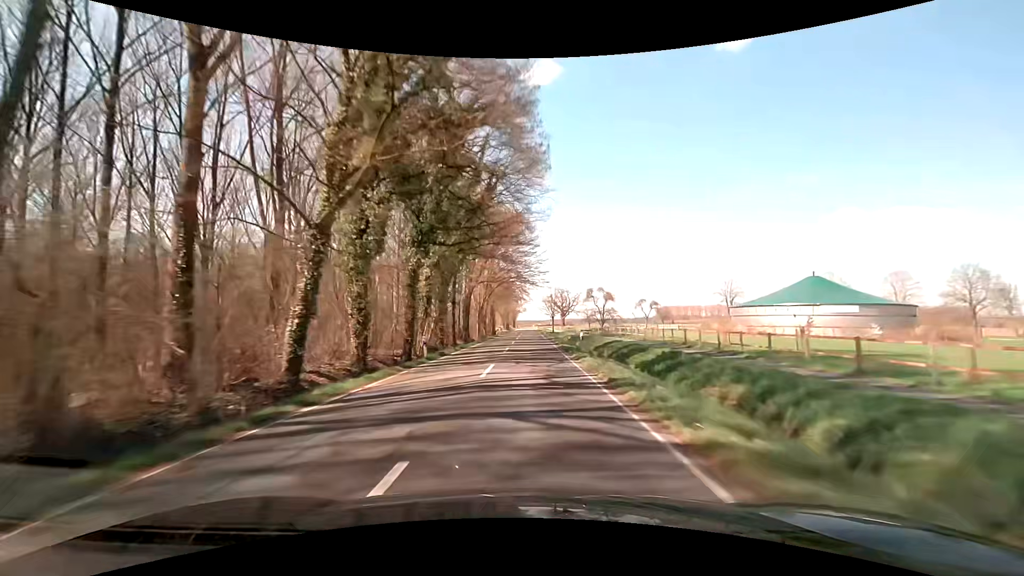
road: secondary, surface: asphalt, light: Day
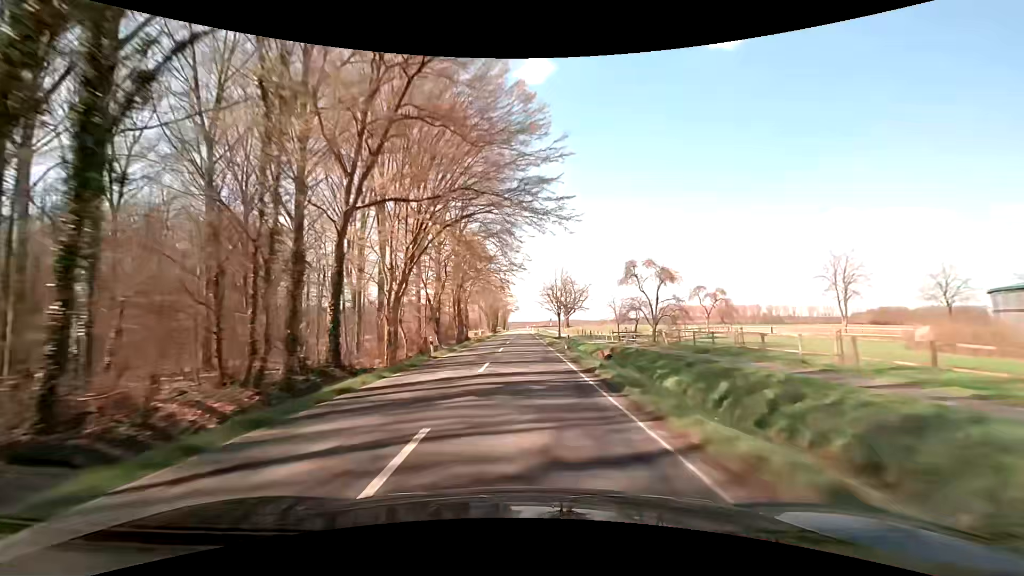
(+0.6, +47.0) m; +1°
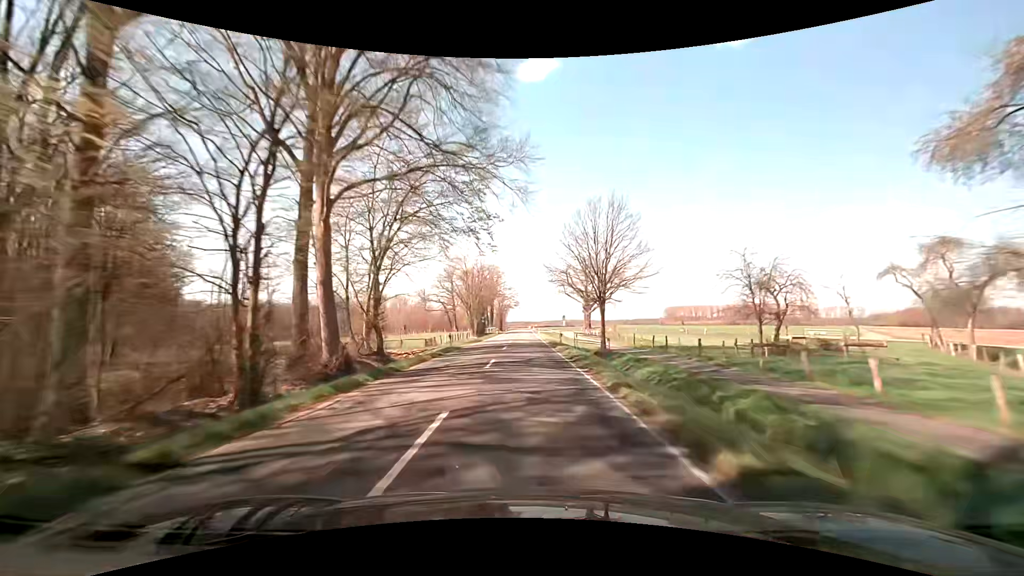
(-0.1, +47.2) m; 0°
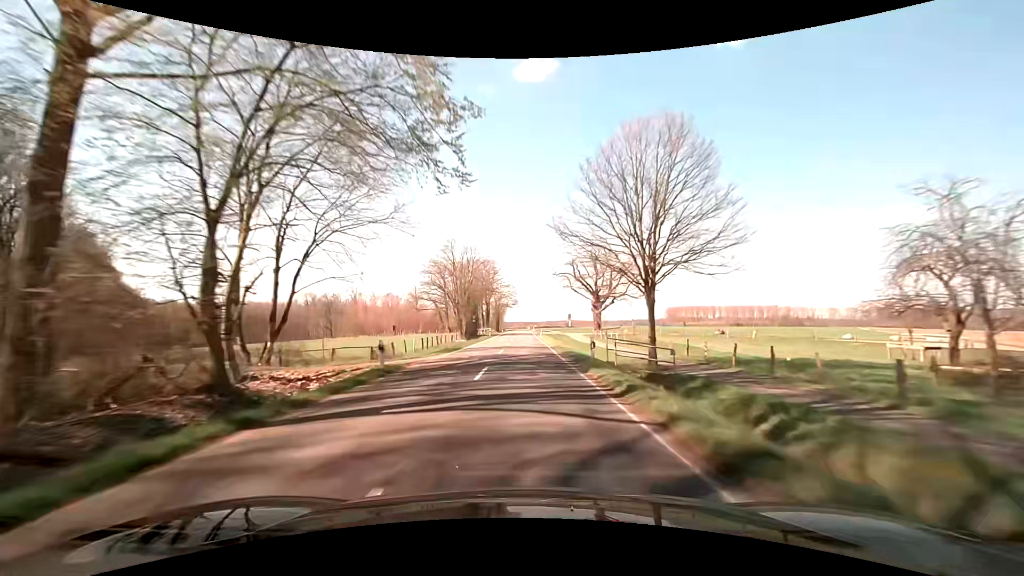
(0.0, +15.8) m; 0°
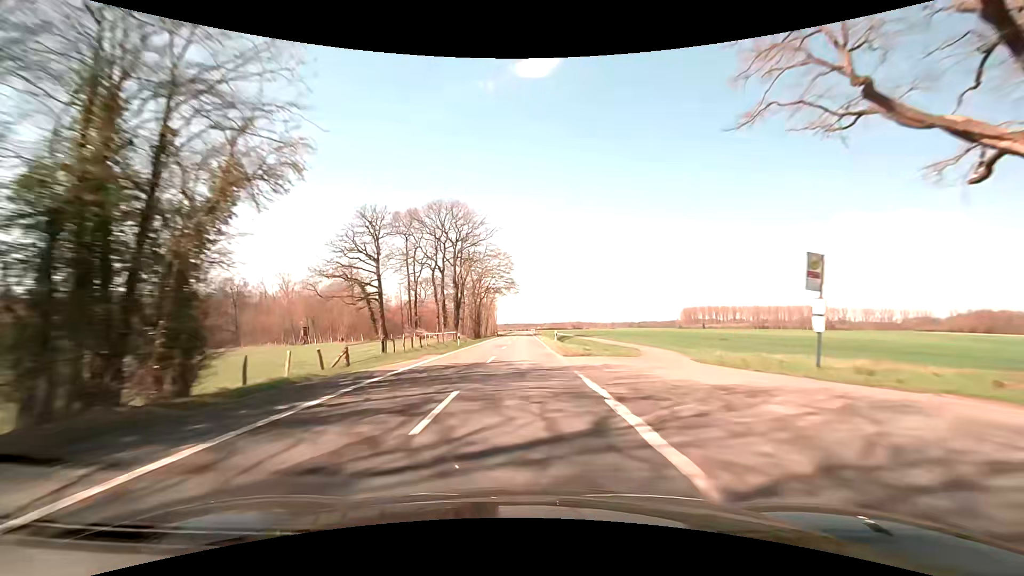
(+0.3, +79.1) m; 0°
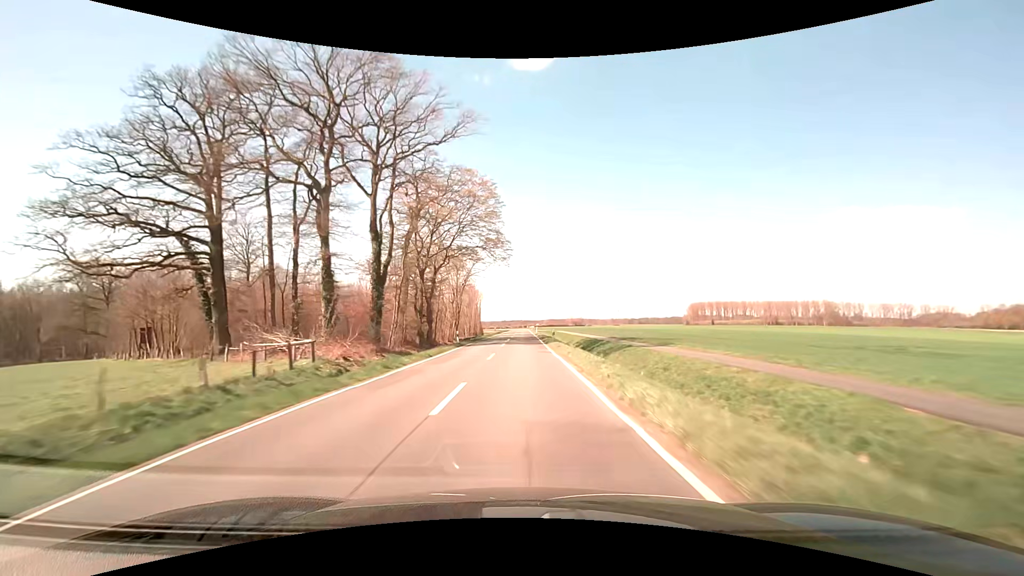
(+0.1, +47.6) m; 0°
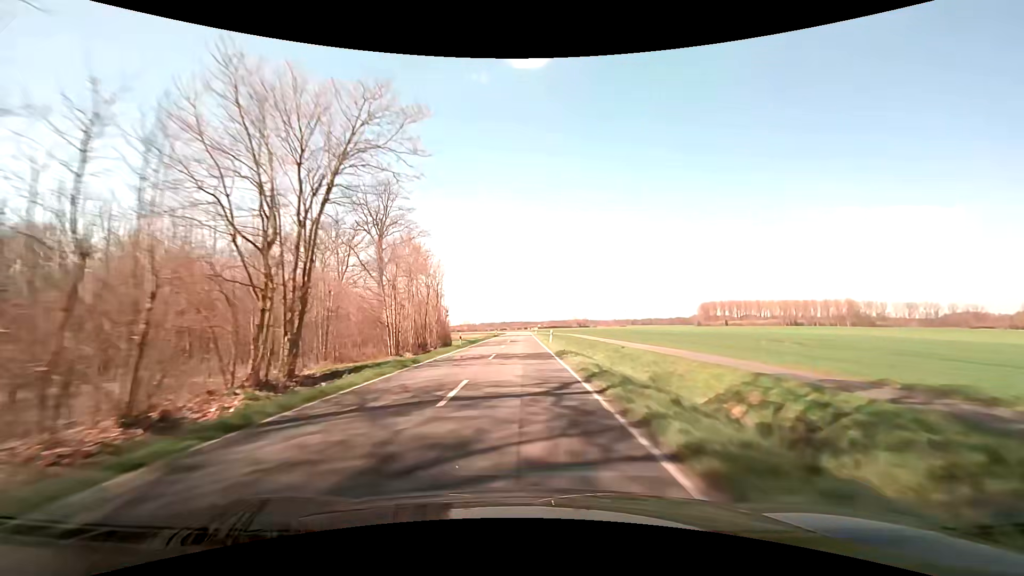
(0.0, +47.6) m; 0°
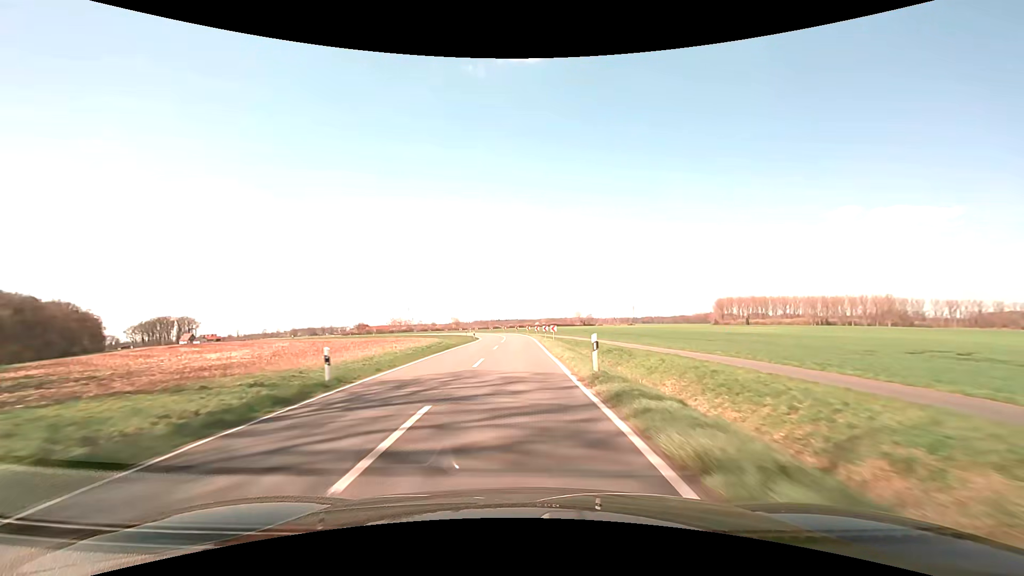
(+0.1, +77.1) m; +1°
(0, +10) (0, +20) (0, +30) (0, +40) (0, +50) (-1, +60) (-2, +70) (-3, +80) (-5, +90) (-8, +99) m
